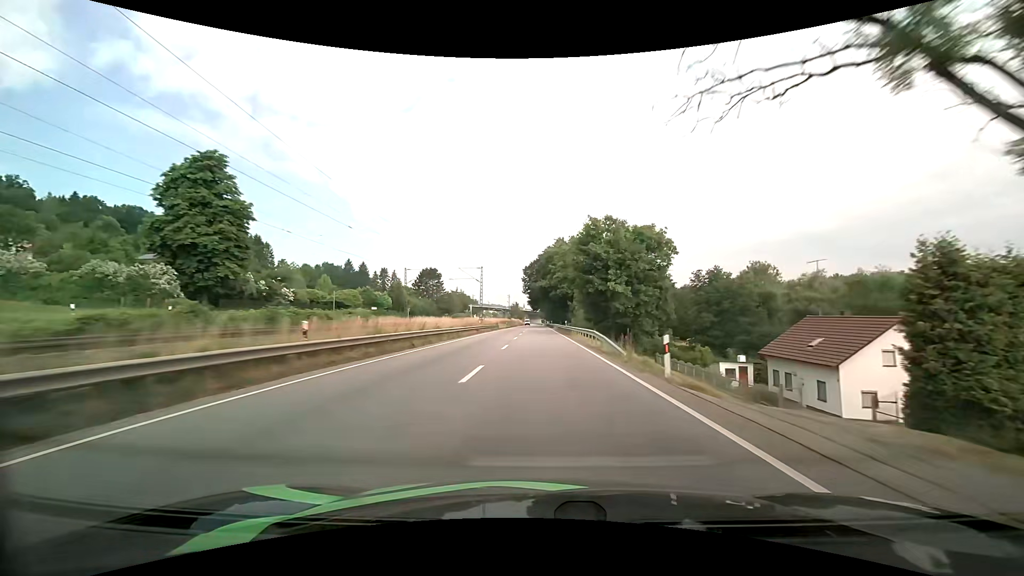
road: primary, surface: asphalt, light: Day
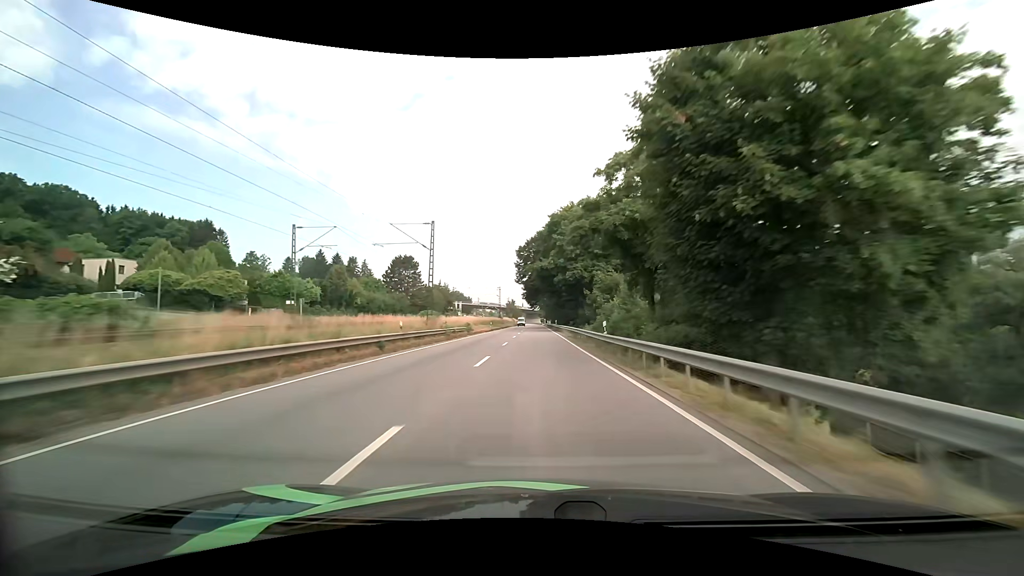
(0.0, +32.8) m; 0°
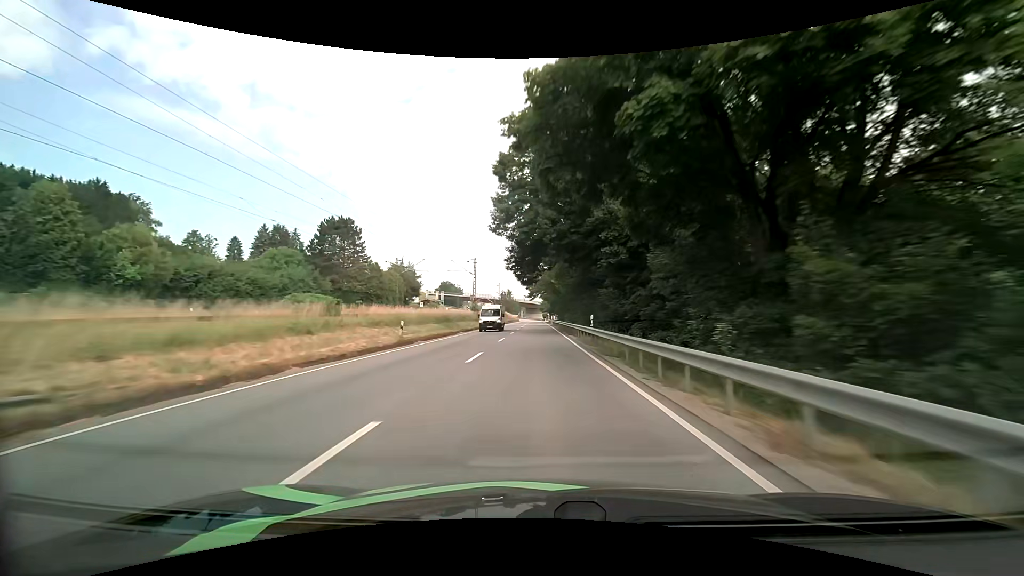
(-0.1, +48.8) m; 0°
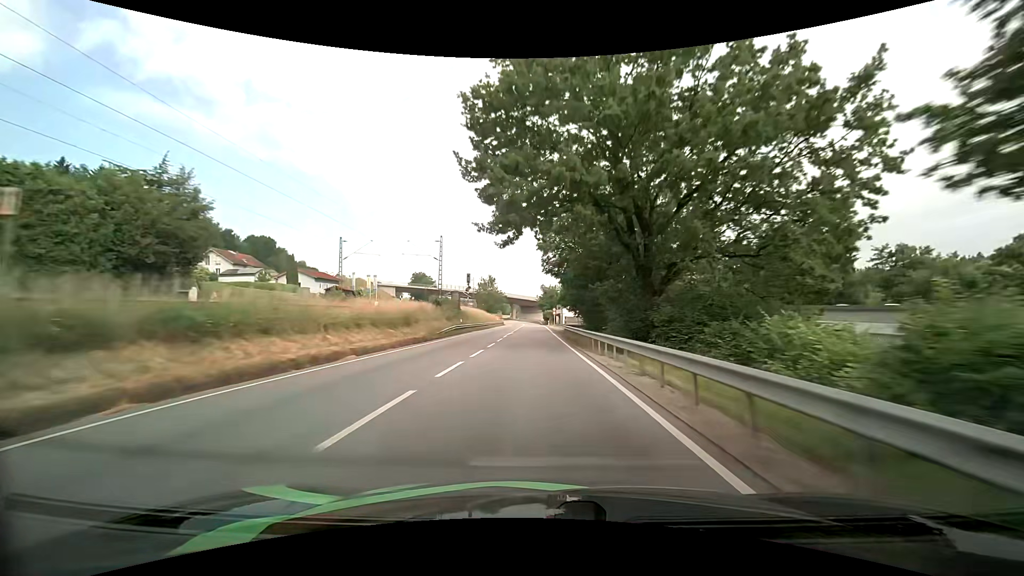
(0.0, +77.5) m; 0°
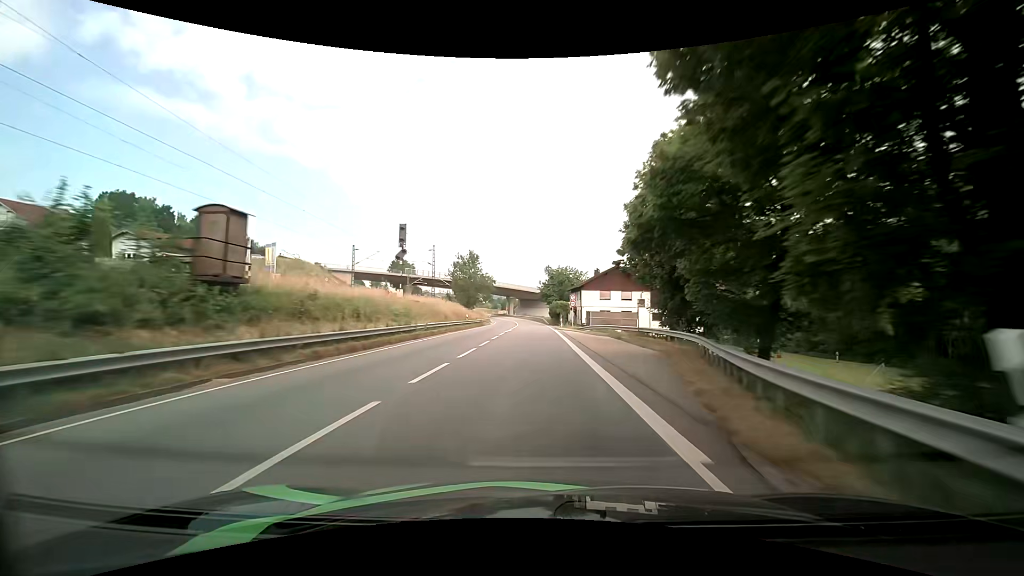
(-0.2, +44.8) m; 0°
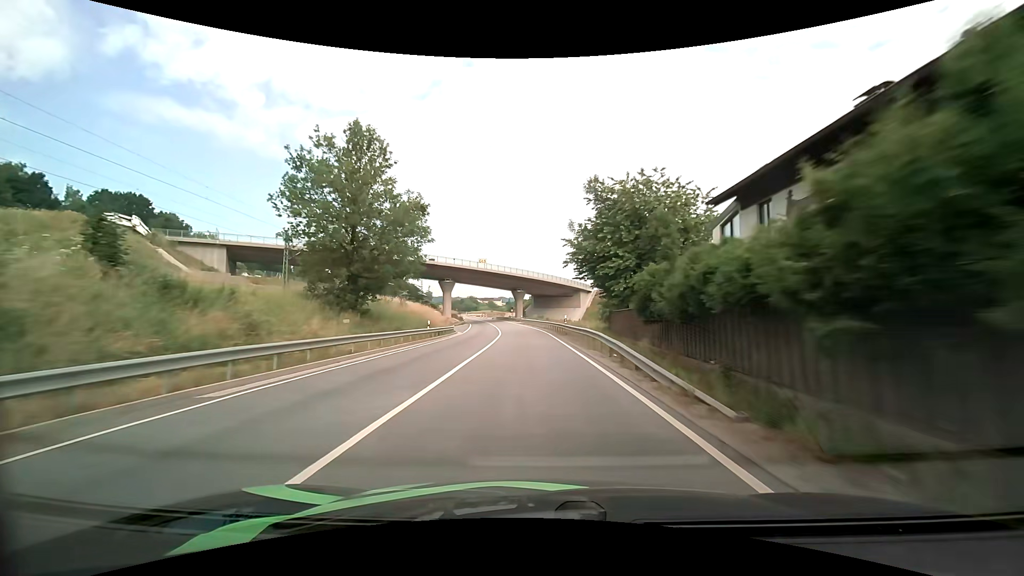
(-0.7, +66.0) m; -2°
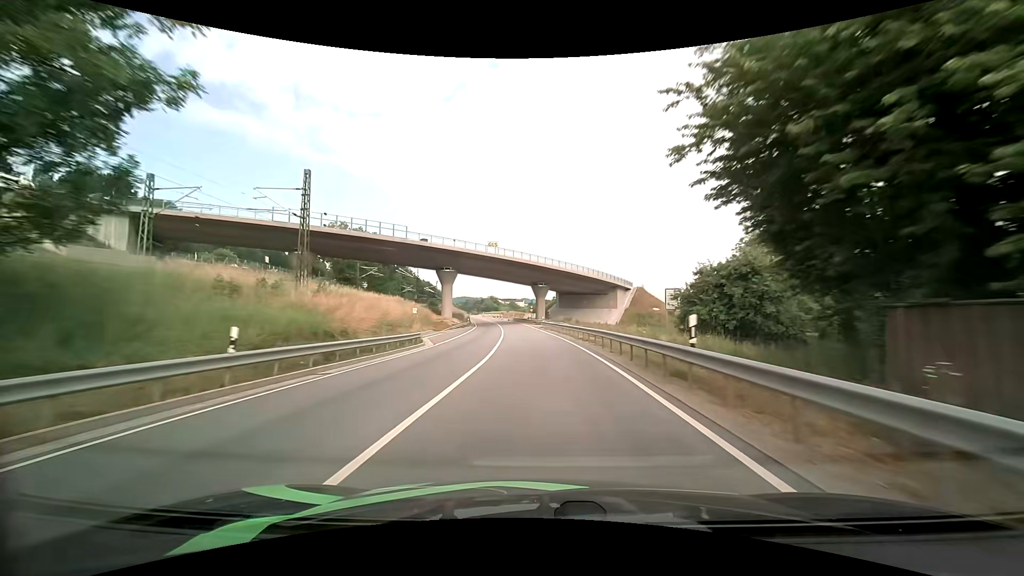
(-0.6, +25.0) m; -3°
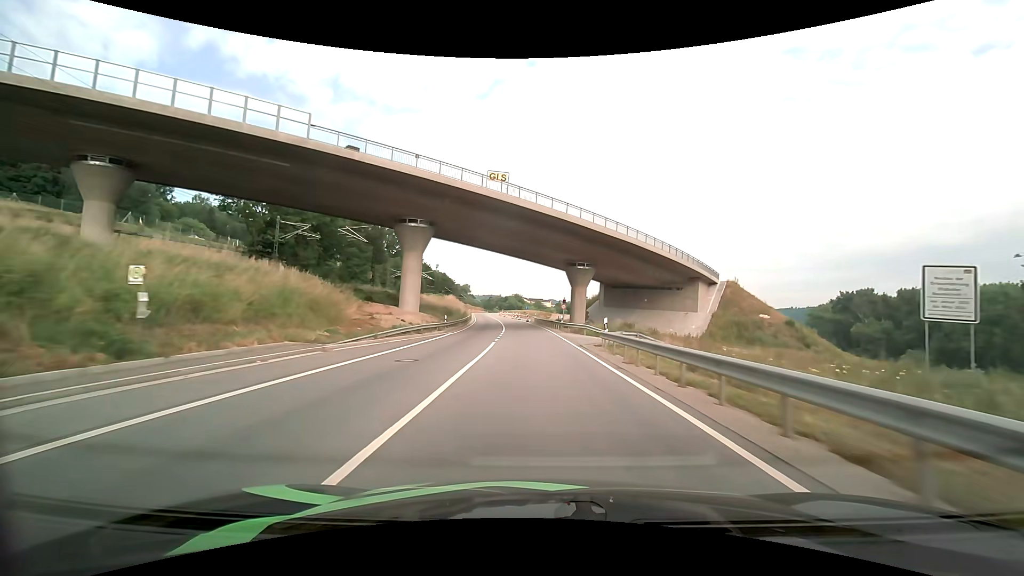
(-1.1, +37.7) m; -3°
(0, +10) (0, +20) (-1, +30) (-1, +40) (-2, +50) (-2, +60) (-3, +70) (-4, +80) (-5, +90) (-7, +100) m
